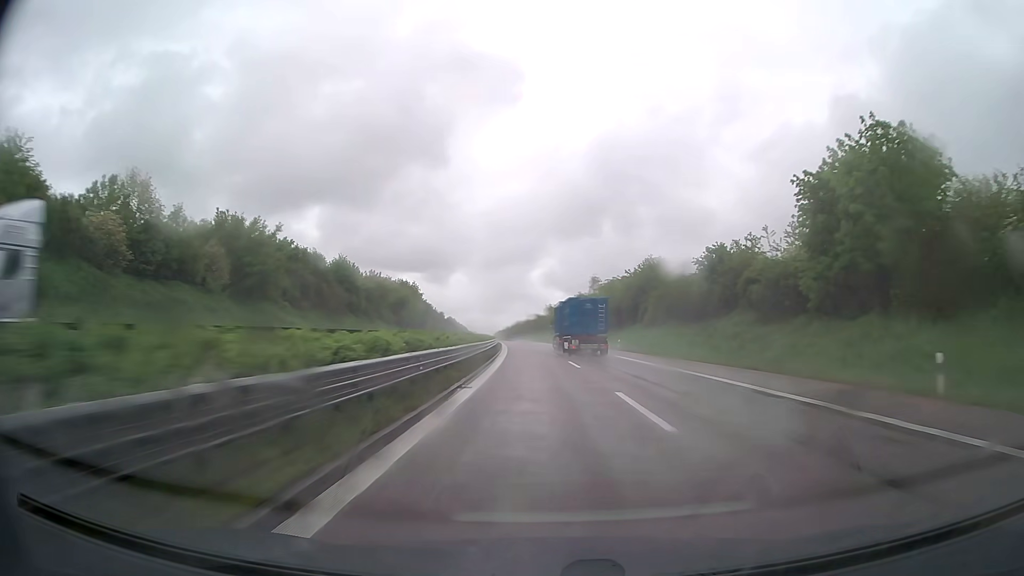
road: trunk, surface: asphalt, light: Day
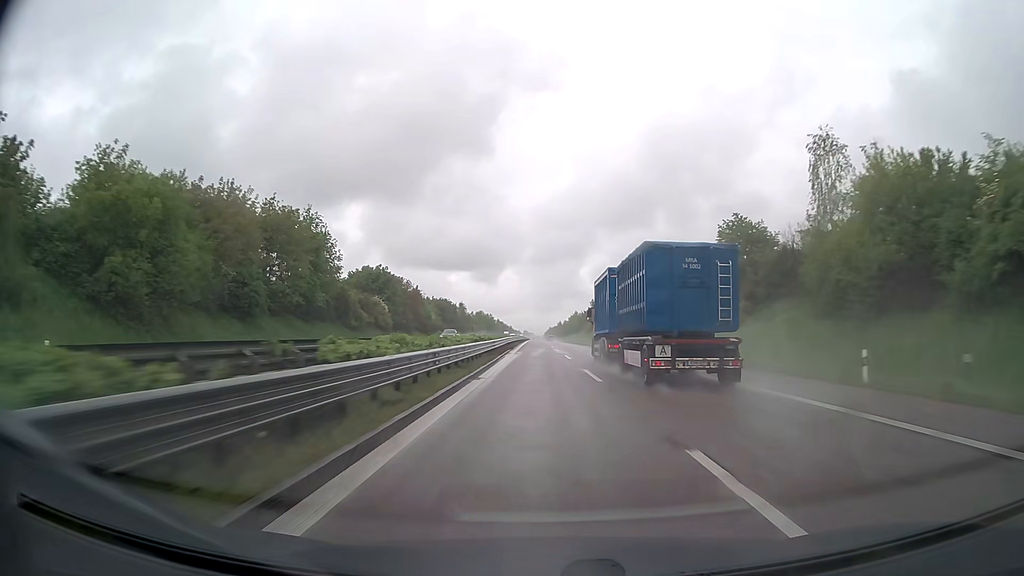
(-4.3, +97.8) m; -5°
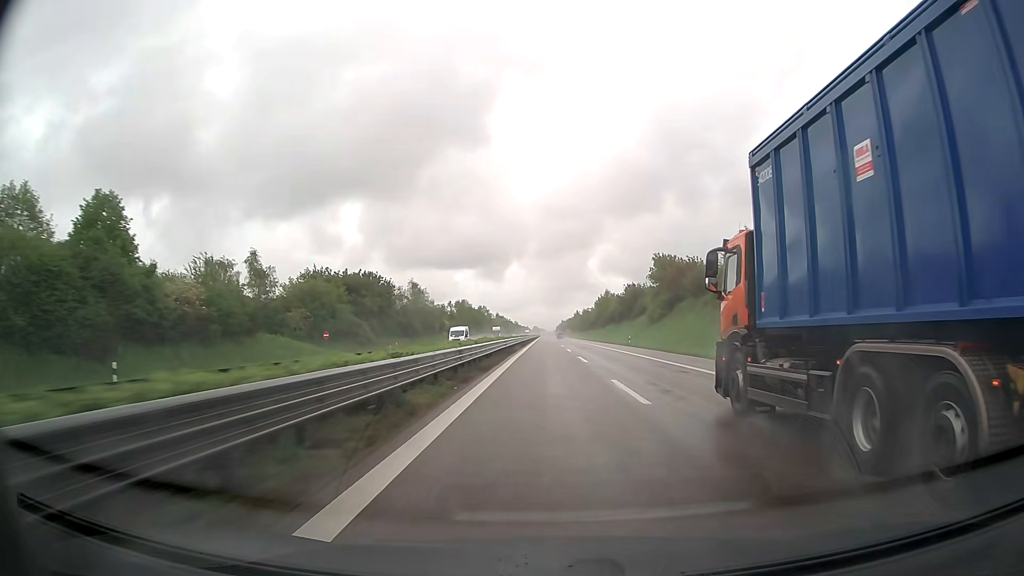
(-1.3, +96.6) m; -1°
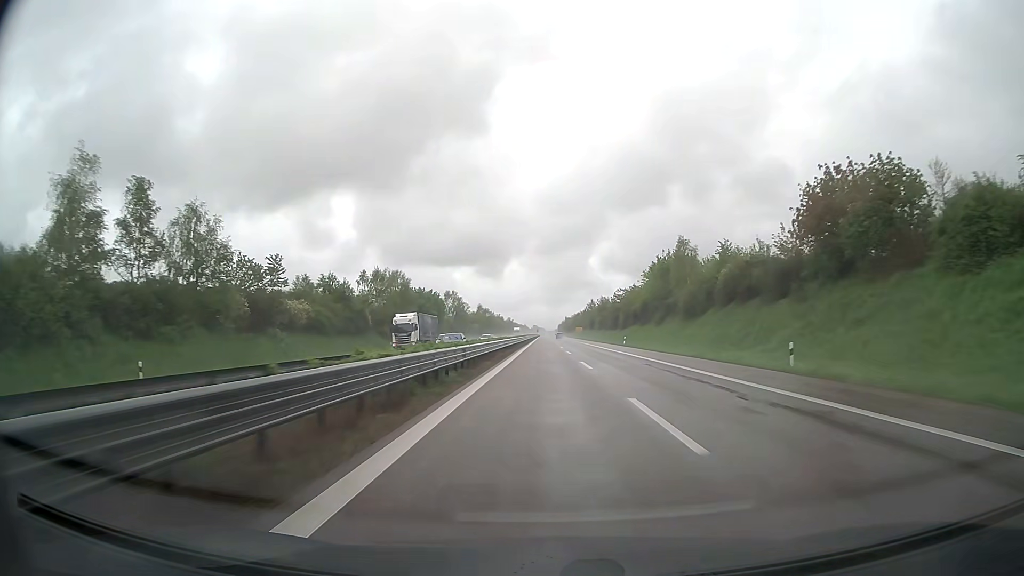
(+0.2, +95.1) m; 0°
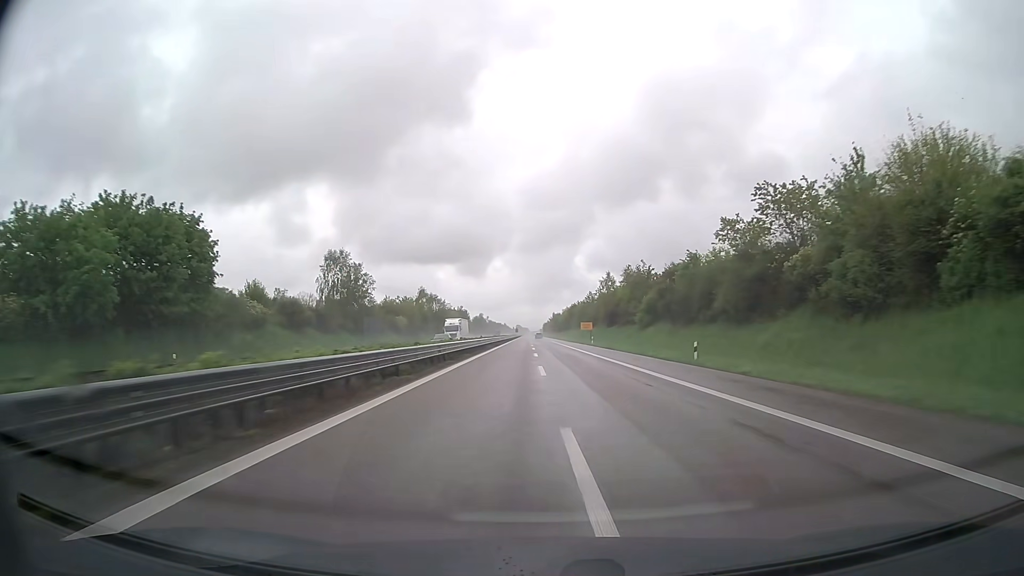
(+1.1, +94.0) m; +1°
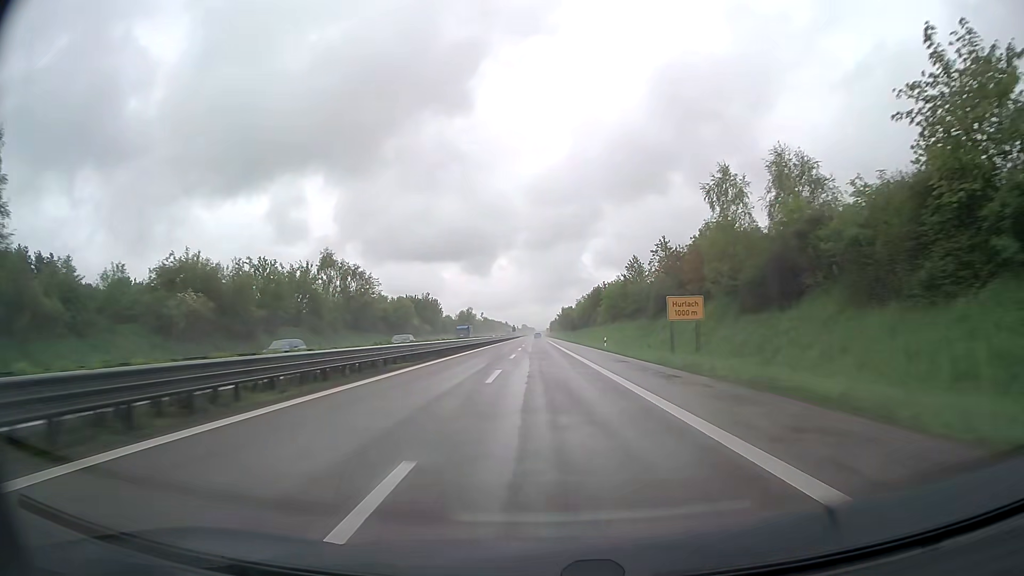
(+0.2, +74.9) m; 0°
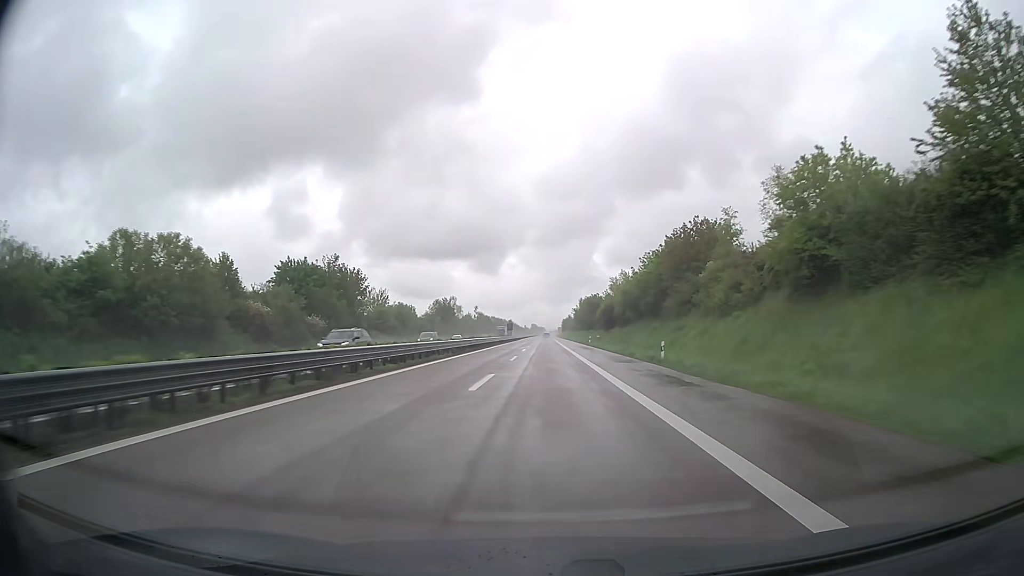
(-0.8, +74.7) m; -1°
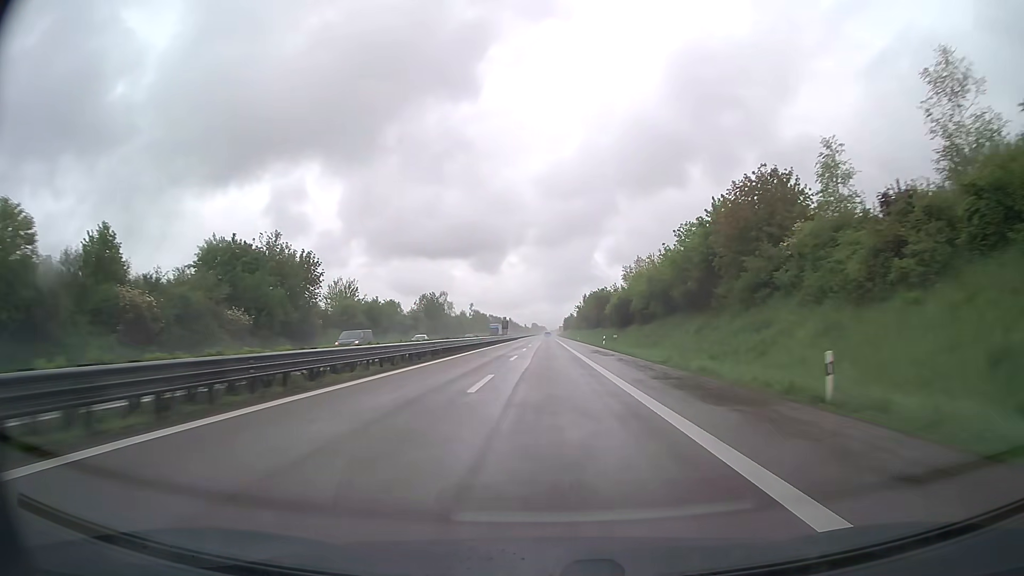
(0.0, +18.6) m; 0°
(0, +10) (0, +20) (0, +30) (0, +40) (0, +50) (0, +60) (0, +70) (0, +80) (0, +90) (0, +100) m
